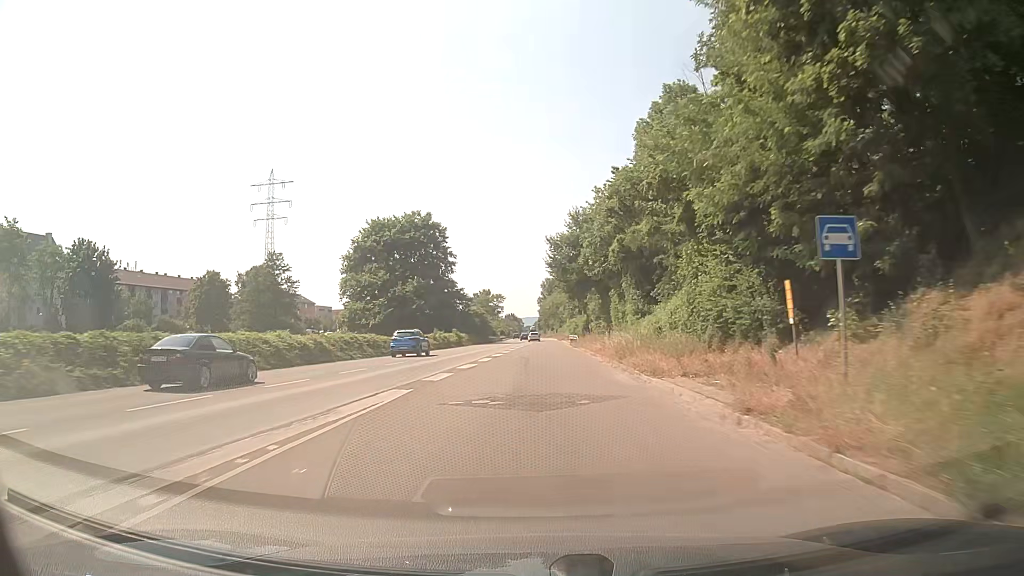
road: trunk_link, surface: asphalt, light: Day
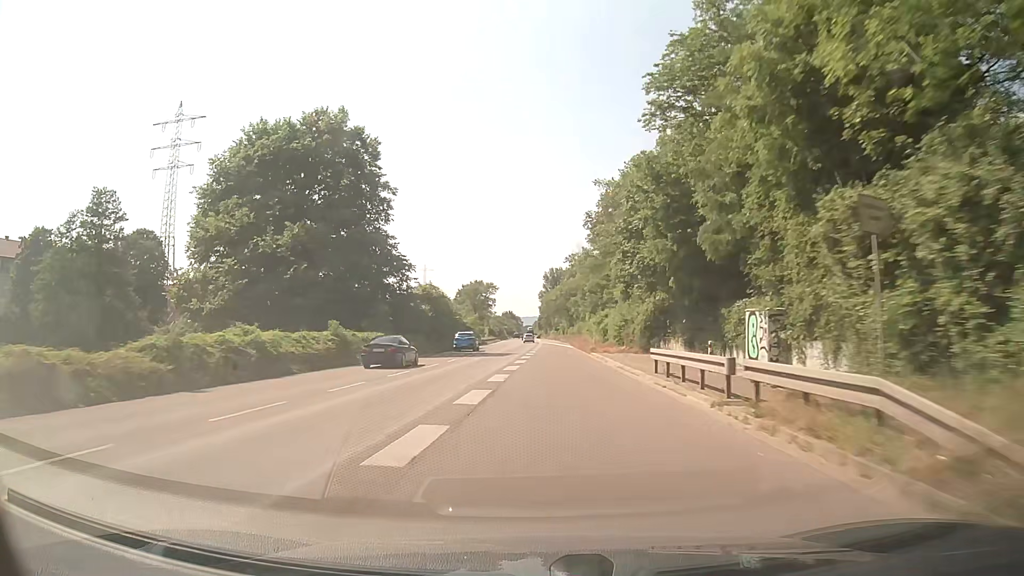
(+0.3, +48.7) m; +1°
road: trunk
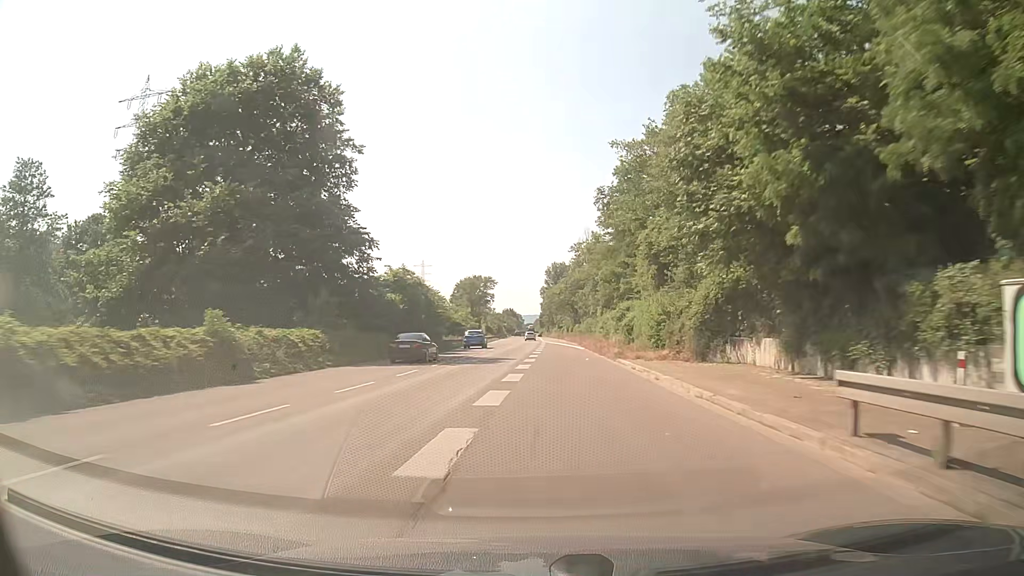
(-0.1, +12.9) m; 0°
(0, +10) (0, +20) (0, +30) (0, +40) (0, +50) (0, +60) (0, +70) (-1, +80) (-1, +90) (-1, +100) m
